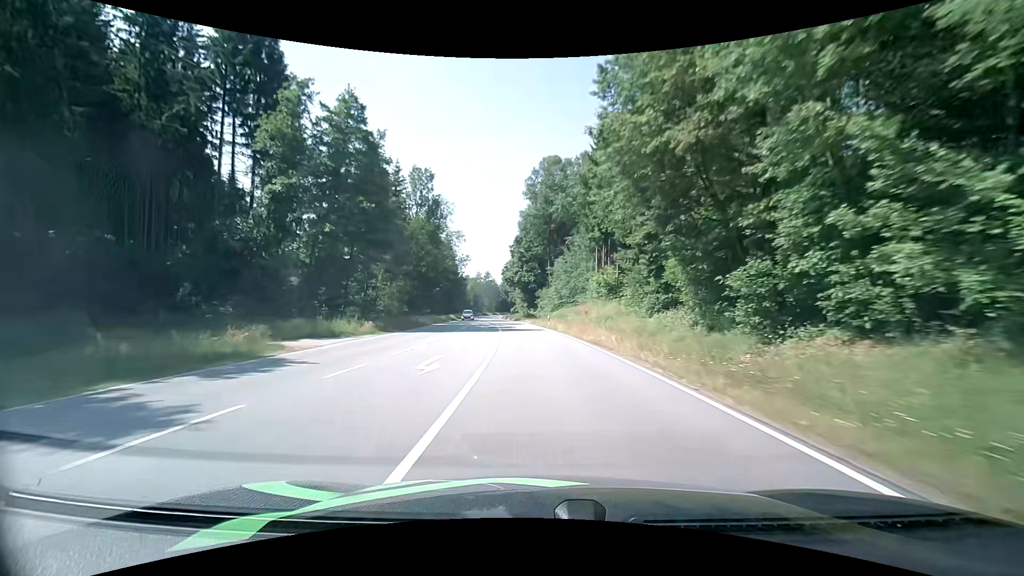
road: secondary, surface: asphalt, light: Day
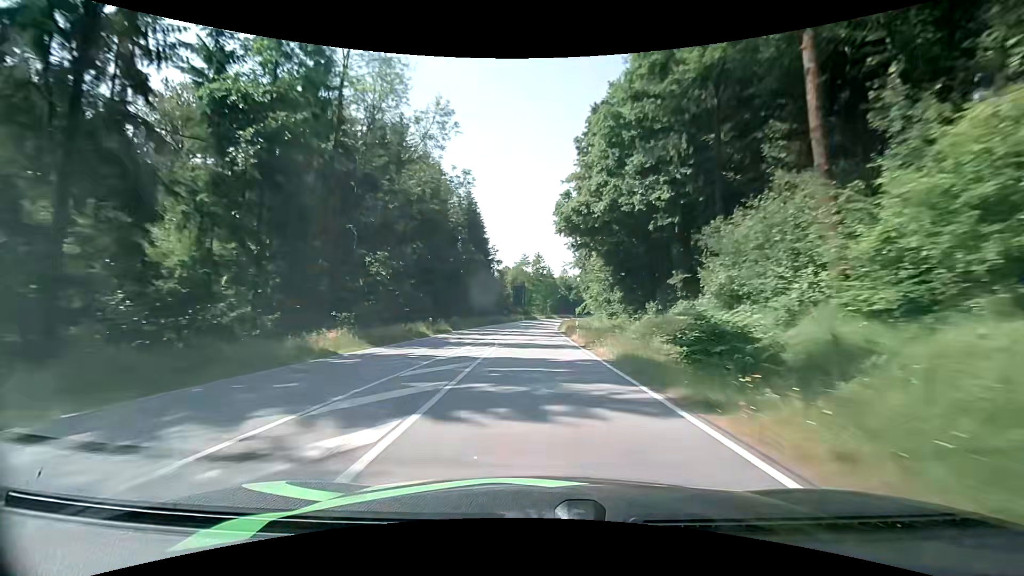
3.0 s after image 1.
(-3.7, +64.5) m; -6°
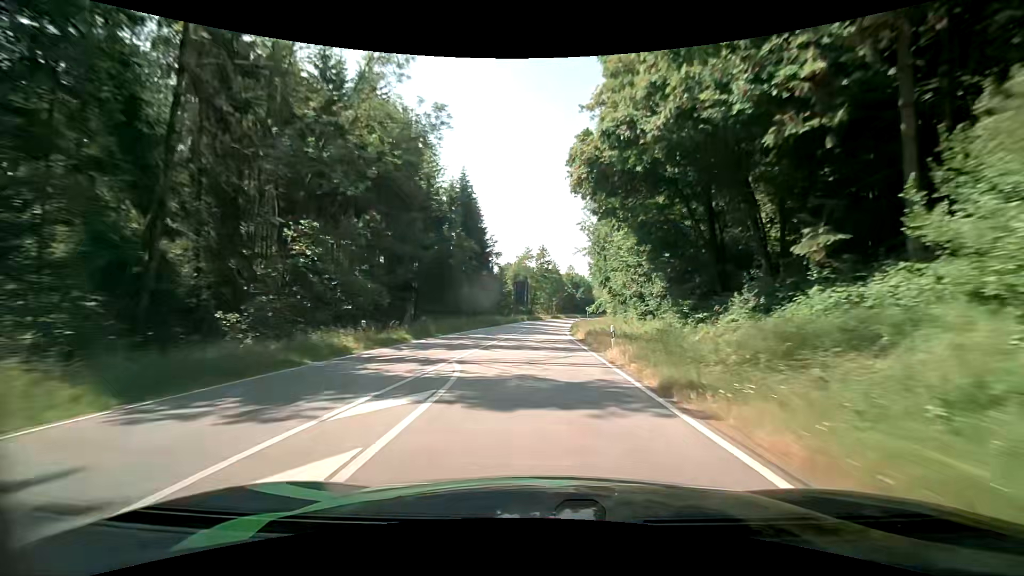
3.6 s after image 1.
(-0.2, +12.9) m; -1°
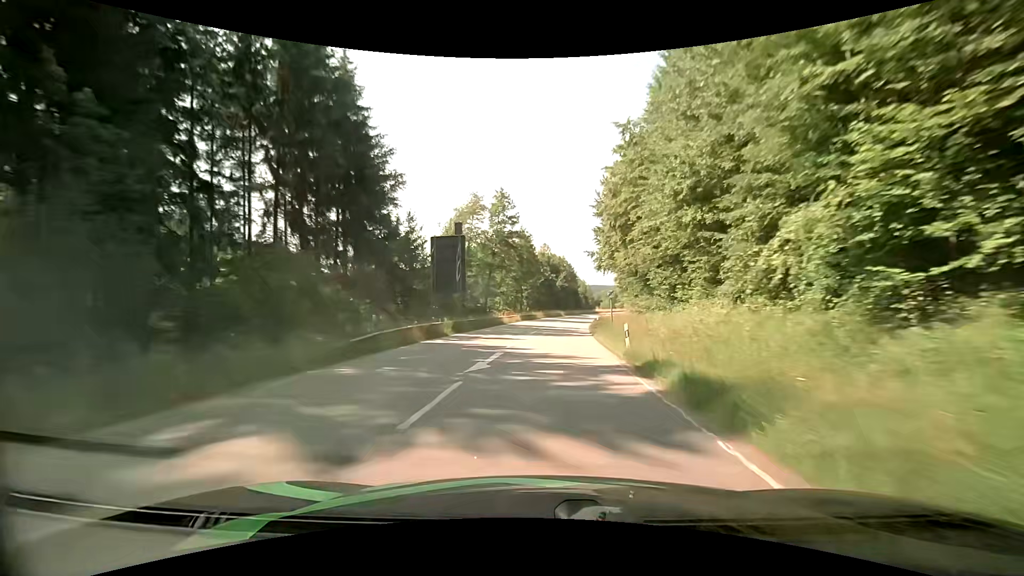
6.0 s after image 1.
(+1.3, +51.0) m; +3°
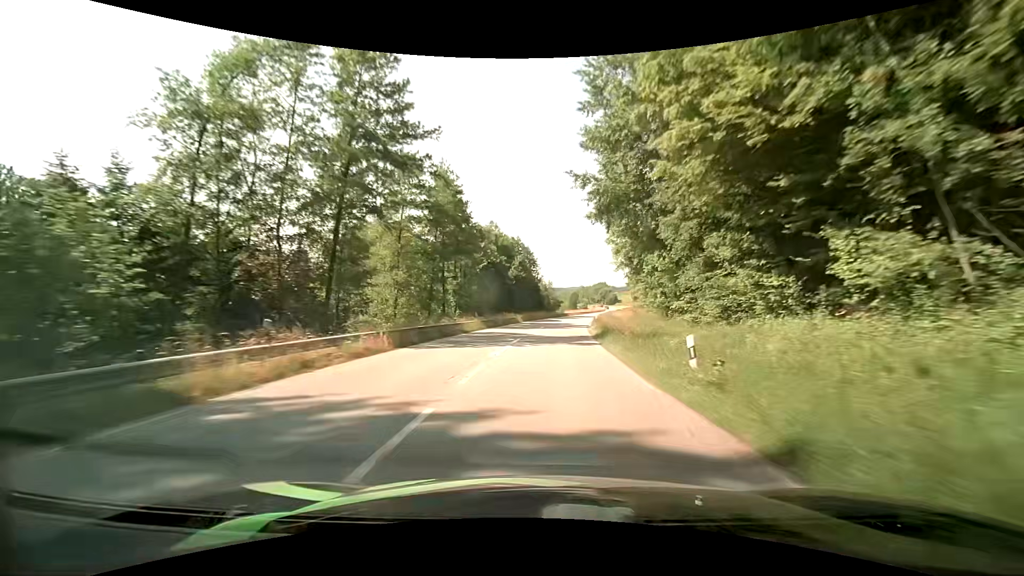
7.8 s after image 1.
(+1.9, +38.1) m; +5°
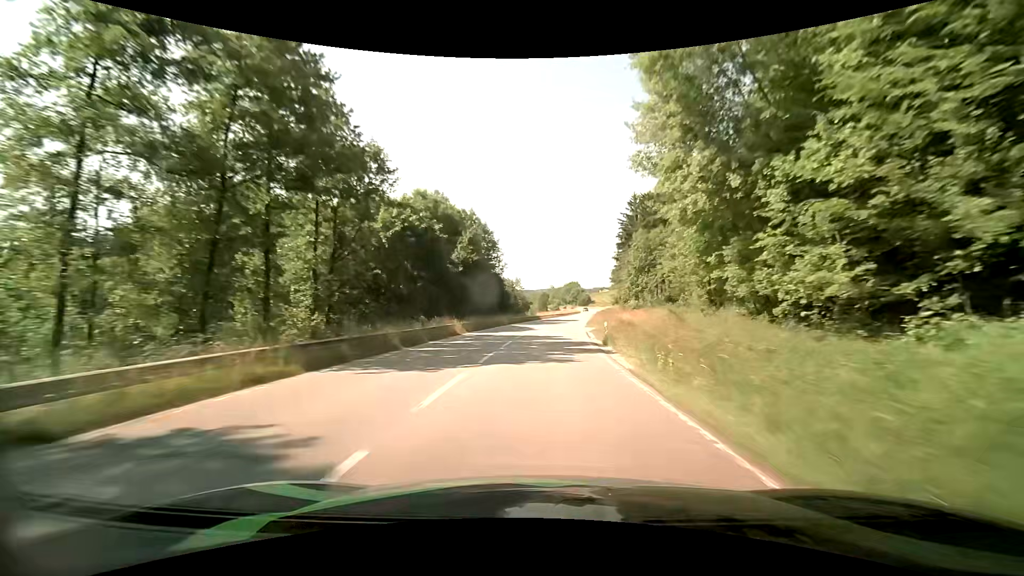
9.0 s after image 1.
(+0.8, +25.4) m; +4°
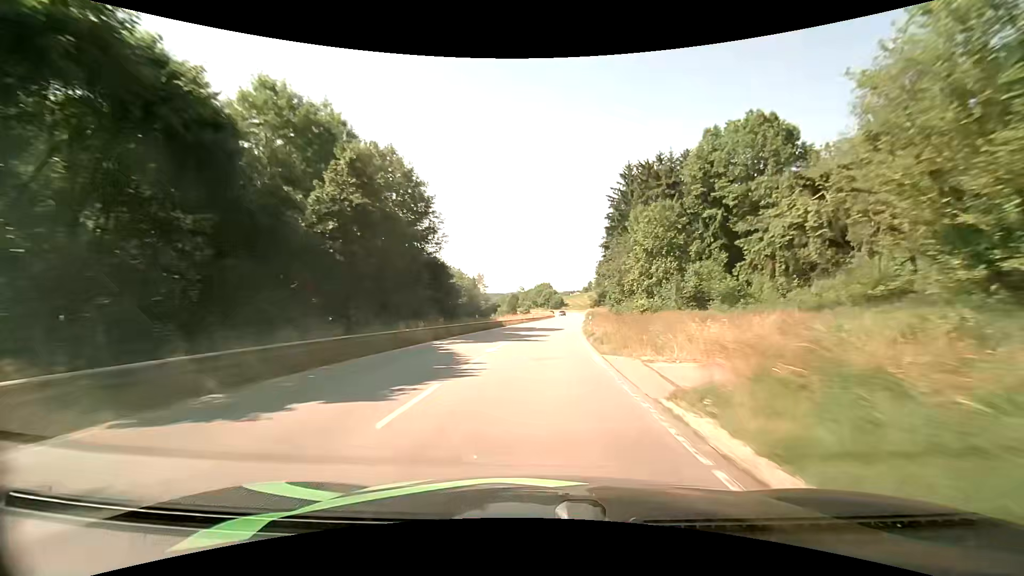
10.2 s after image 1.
(+0.7, +25.1) m; +4°
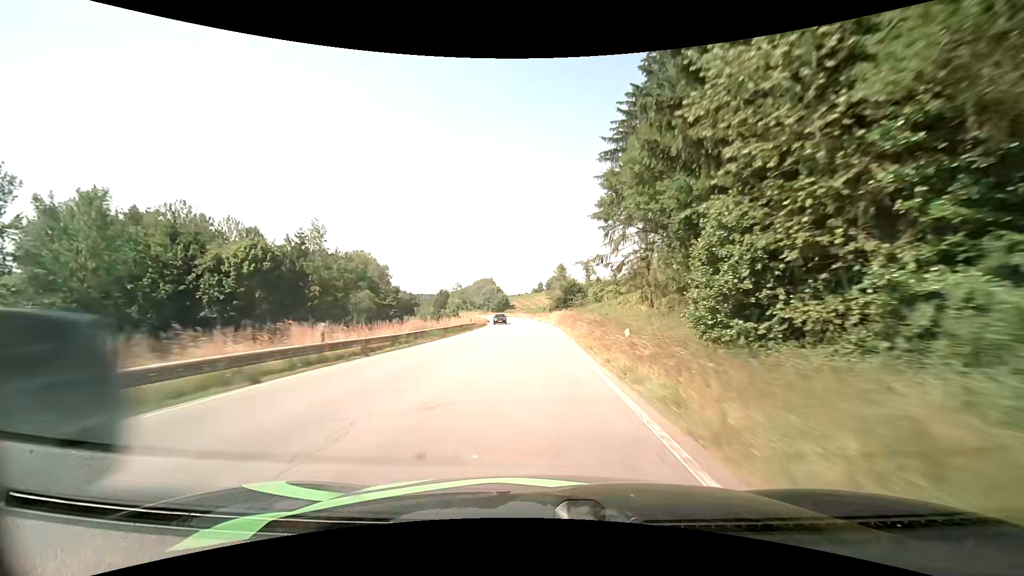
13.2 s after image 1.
(+3.9, +64.3) m; +6°
(0, +10) (0, +20) (0, +30) (0, +40) (0, +50) (-1, +60) (-1, +70) (-2, +80) (-3, +90) (-4, +100) m
